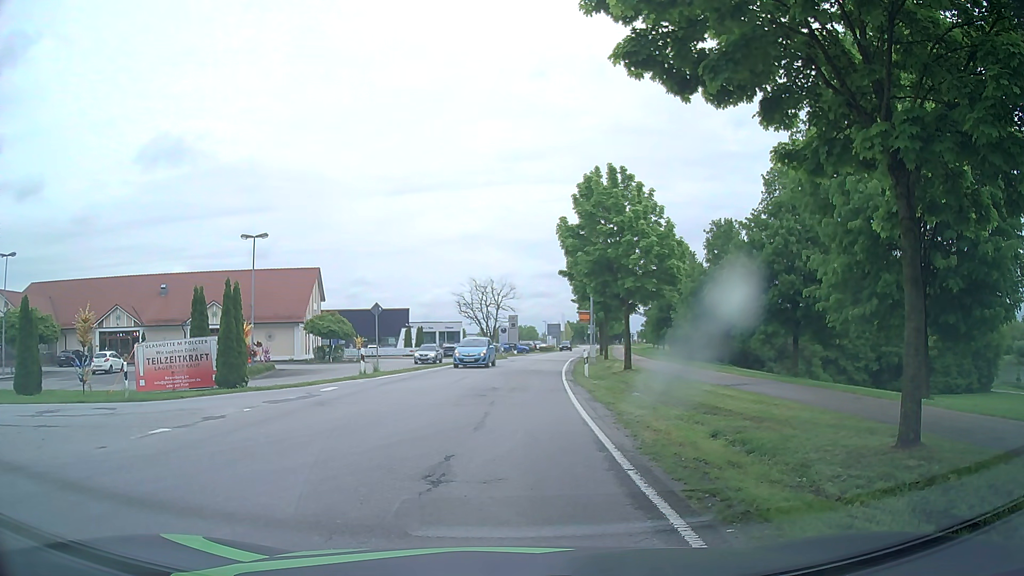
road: tertiary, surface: asphalt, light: Day
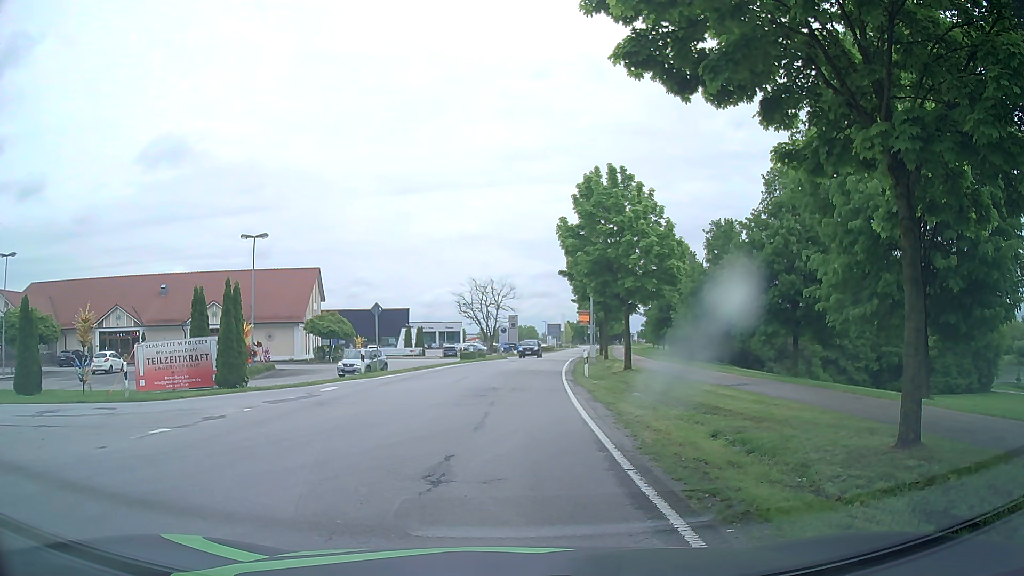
(0.0, 0.0) m; 0°
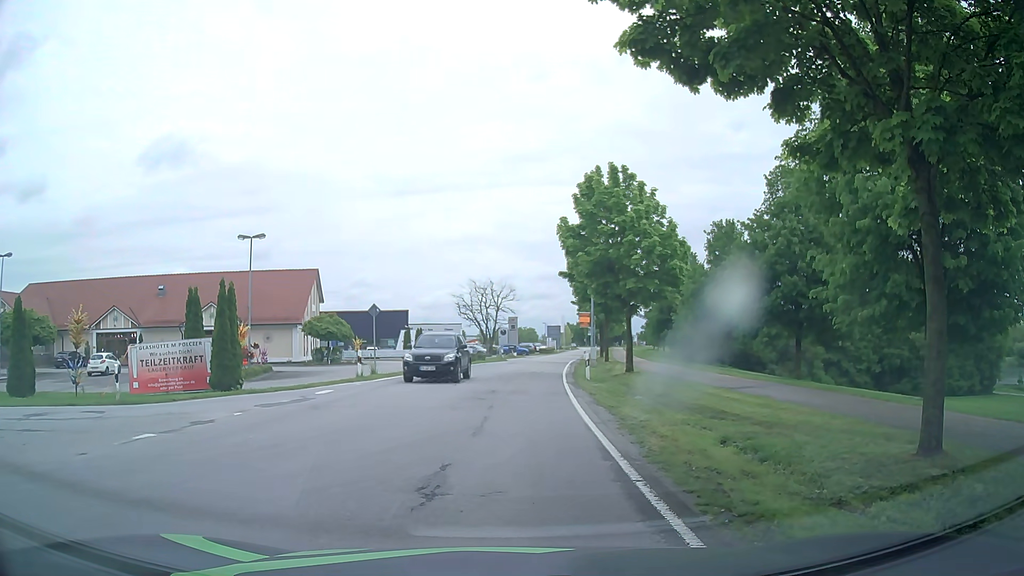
(0.0, +0.5) m; 0°
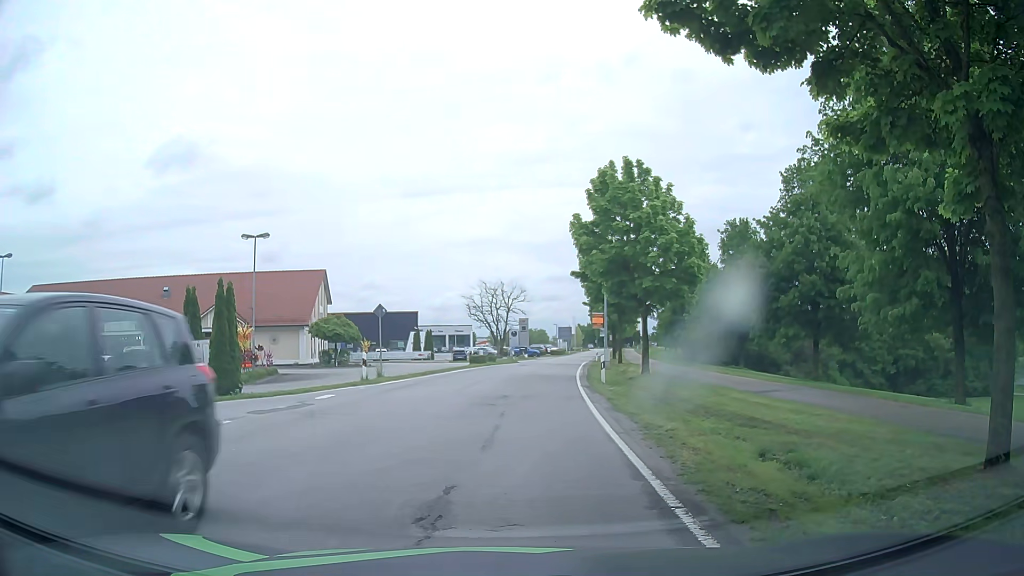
(0.0, +1.1) m; 0°
